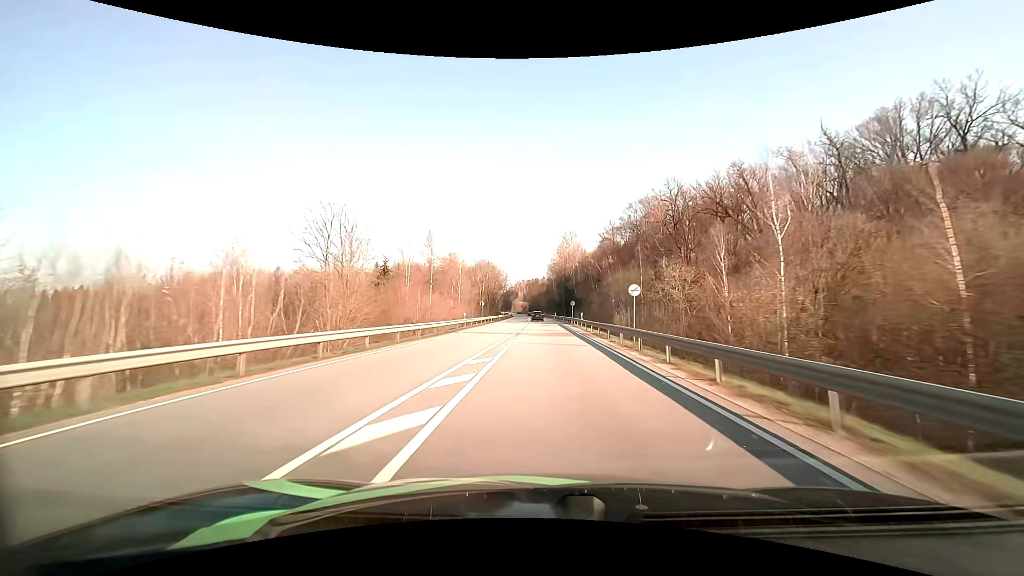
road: primary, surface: asphalt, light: Day
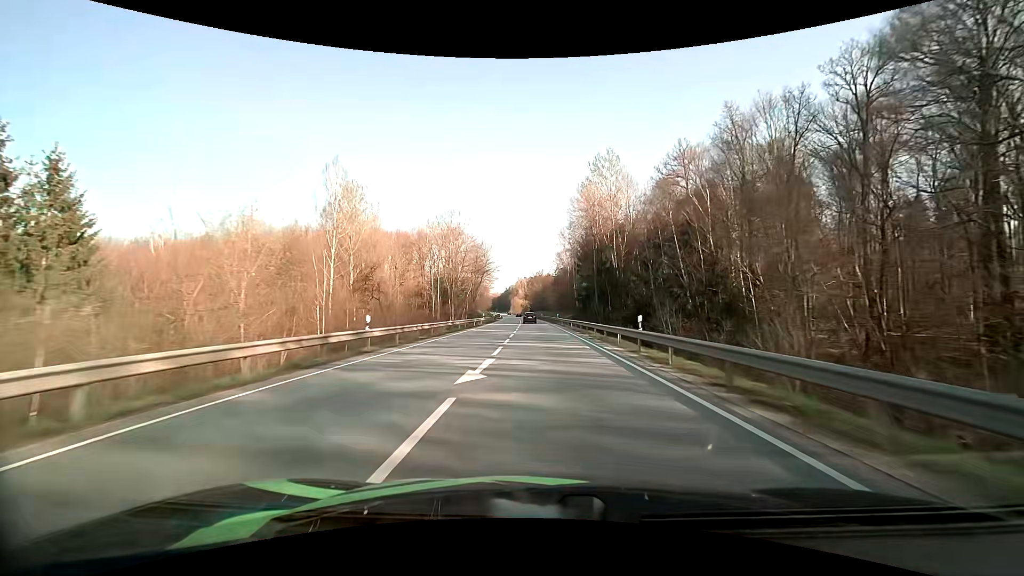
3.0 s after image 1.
(-0.3, +77.1) m; 0°
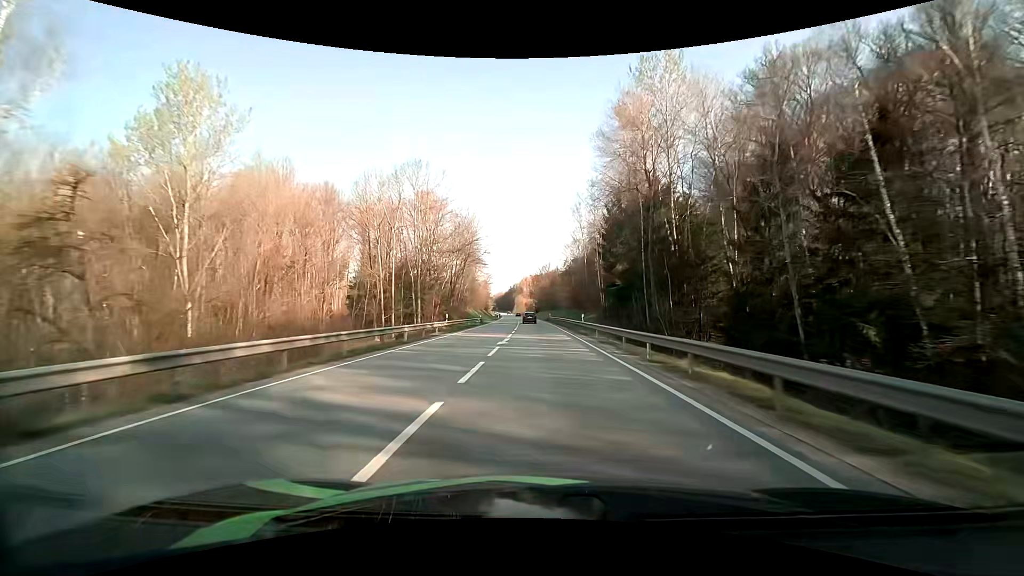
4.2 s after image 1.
(-0.2, +30.4) m; -1°
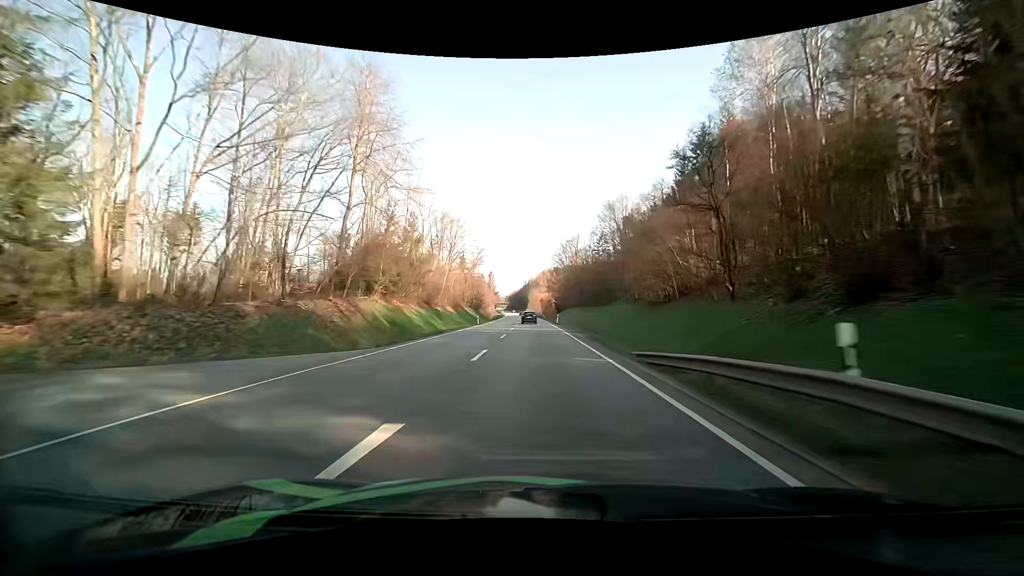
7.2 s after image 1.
(-1.1, +74.4) m; -2°
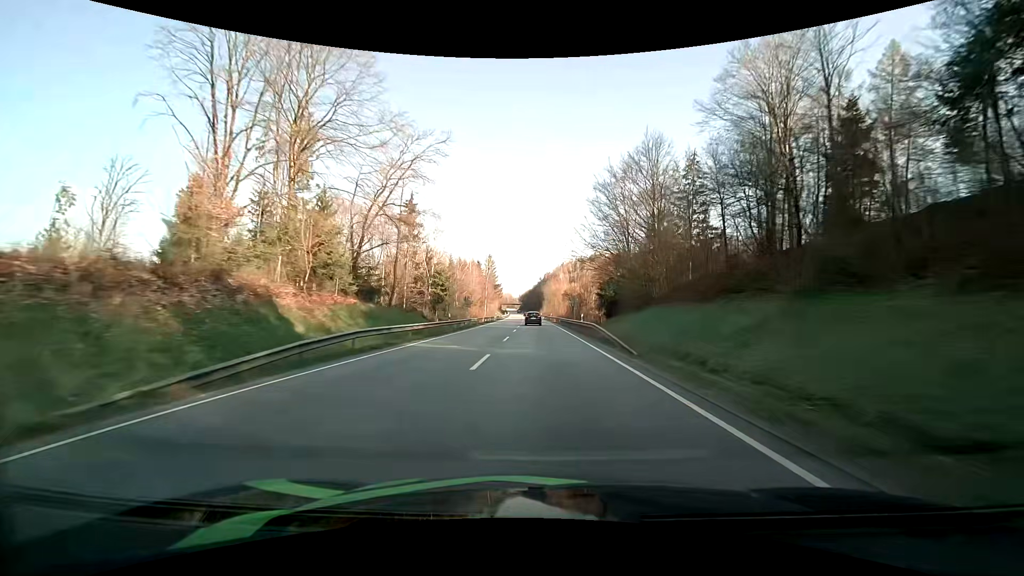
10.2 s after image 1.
(-1.5, +74.5) m; -2°
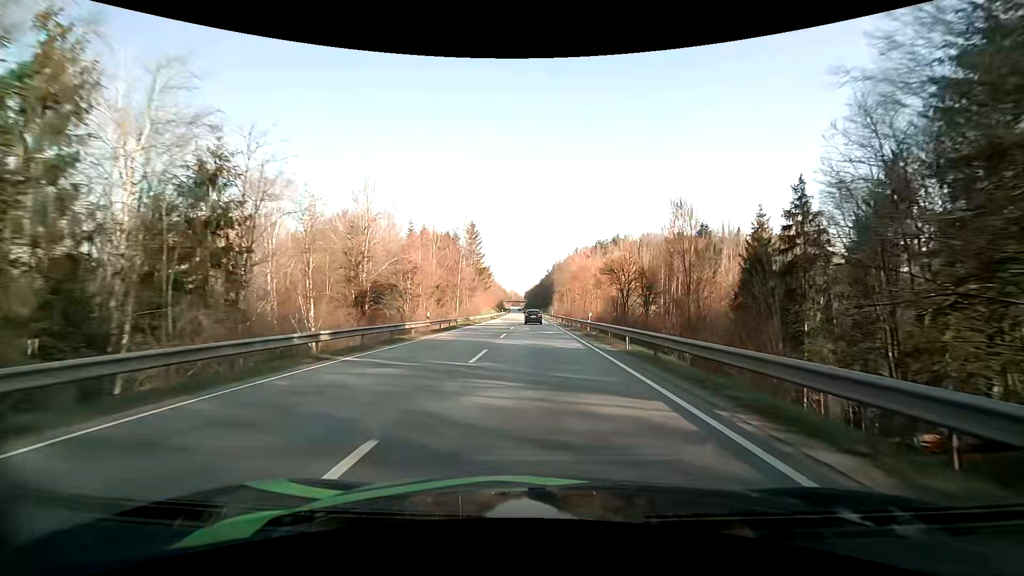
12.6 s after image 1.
(-0.4, +58.7) m; -1°
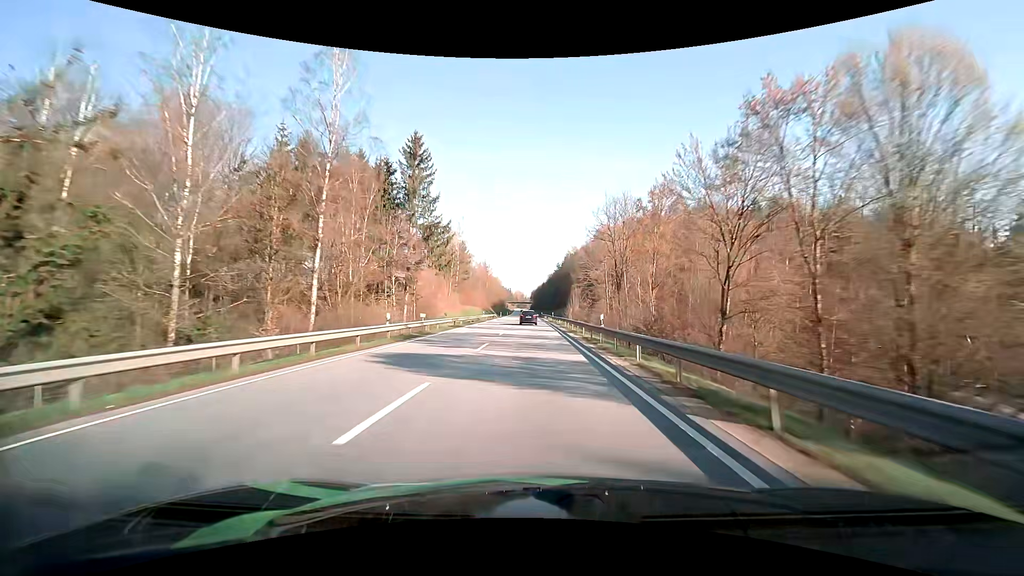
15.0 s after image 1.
(-0.3, +55.9) m; -1°
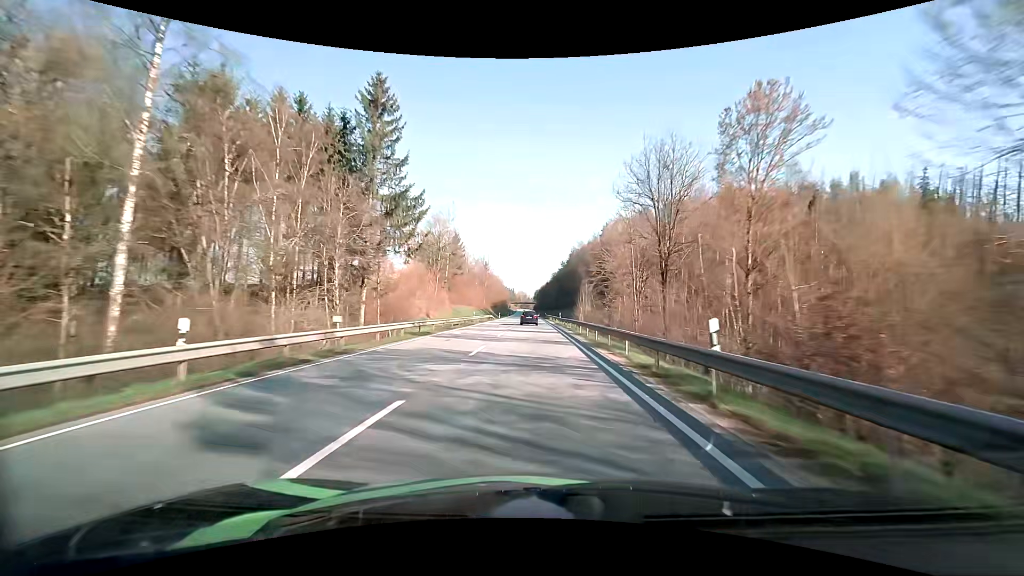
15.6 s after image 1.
(0.0, +13.9) m; 0°
(0, +10) (0, +20) (0, +30) (0, +40) (-1, +50) (-1, +60) (-1, +70) (-1, +80) (-1, +90) (-1, +100) m
